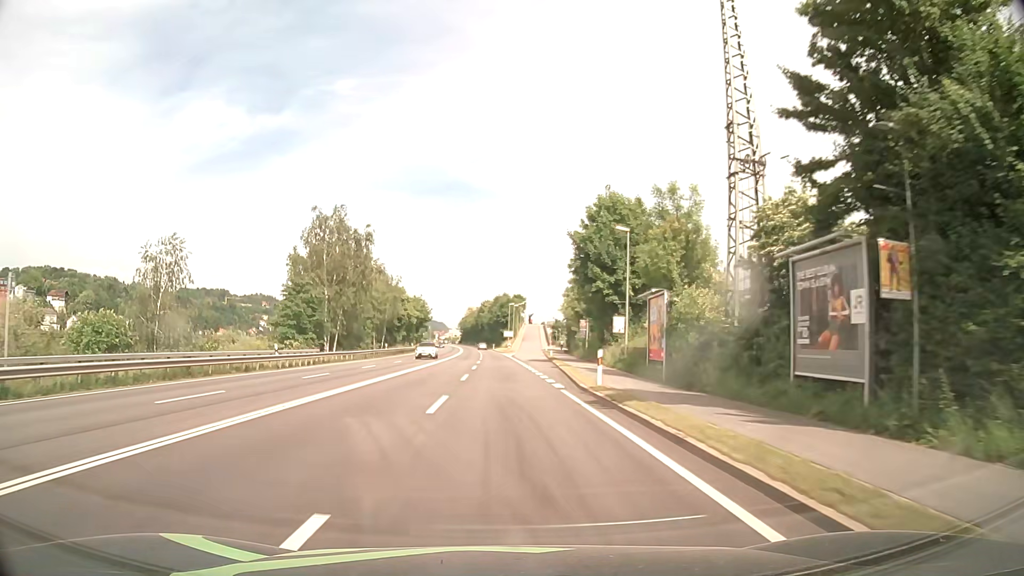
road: primary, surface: asphalt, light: Day
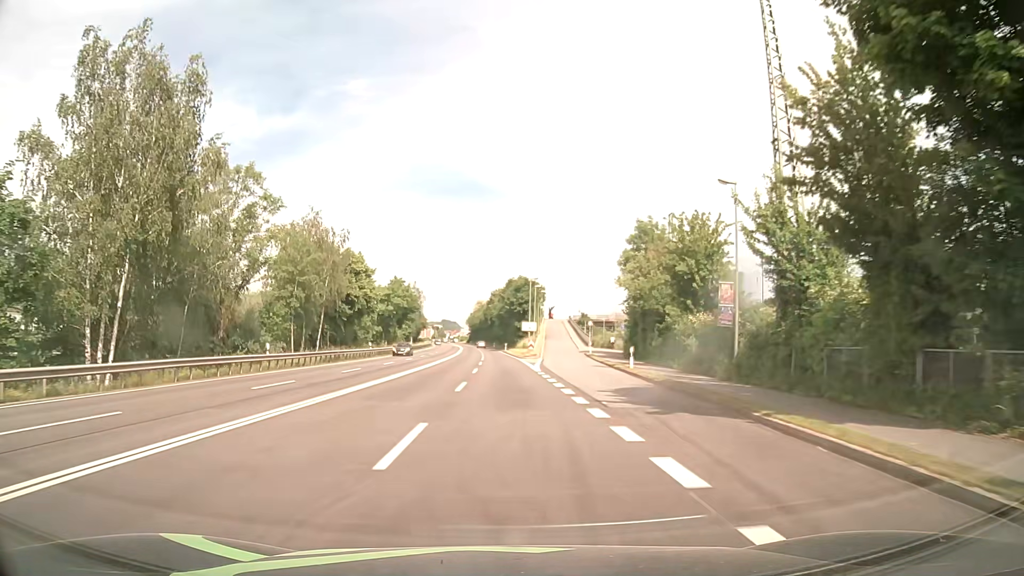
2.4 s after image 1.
(-0.6, +42.2) m; -1°
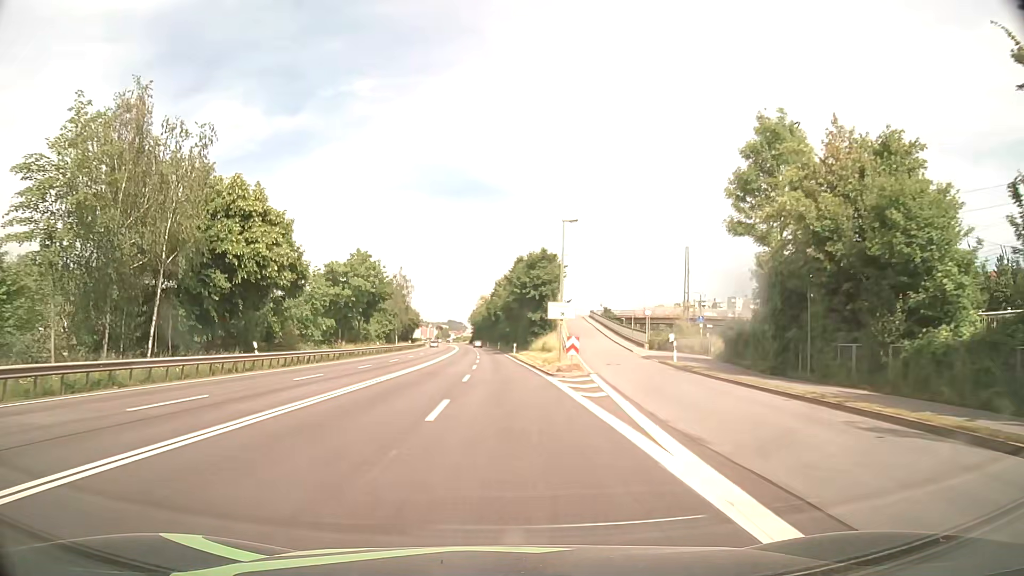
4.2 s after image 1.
(-0.2, +31.7) m; -1°
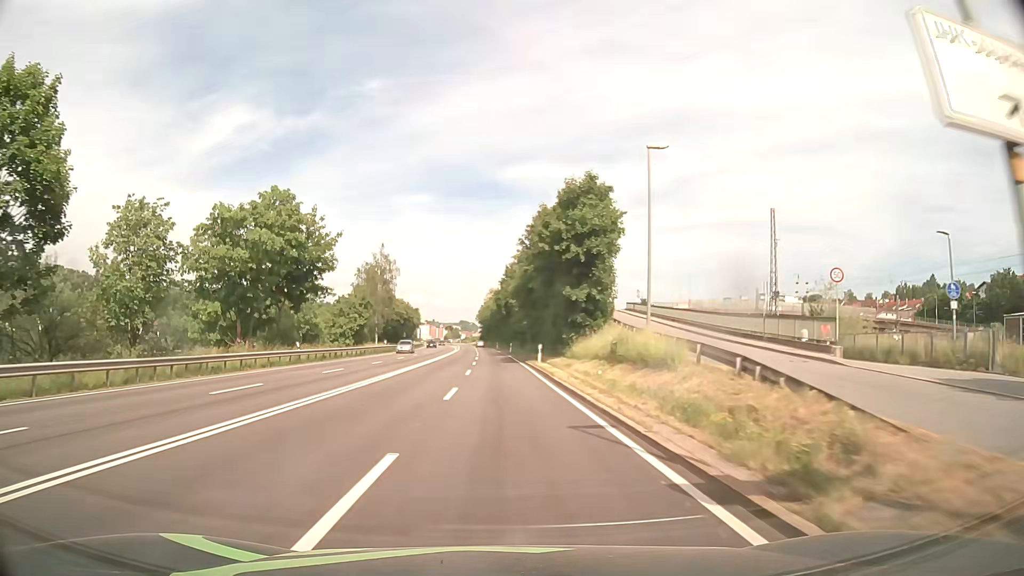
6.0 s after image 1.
(-0.2, +31.7) m; -1°
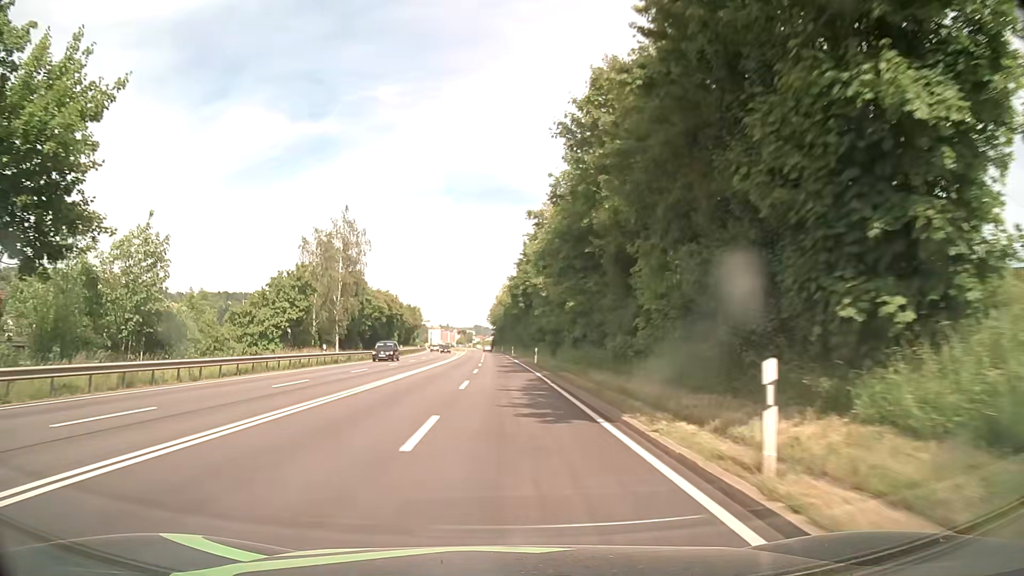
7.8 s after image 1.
(-0.4, +31.6) m; -1°
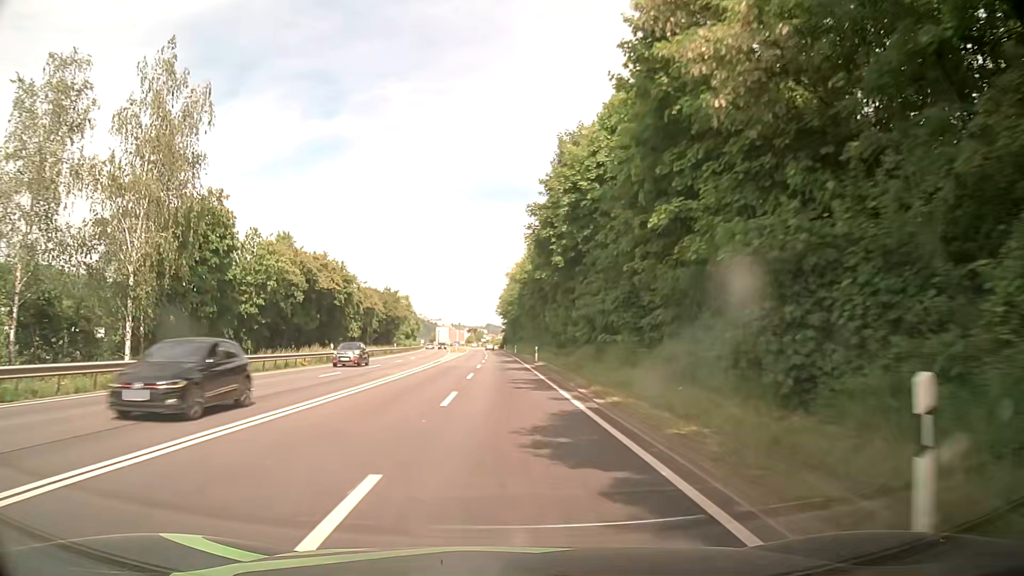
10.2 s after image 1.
(-0.4, +42.1) m; -1°
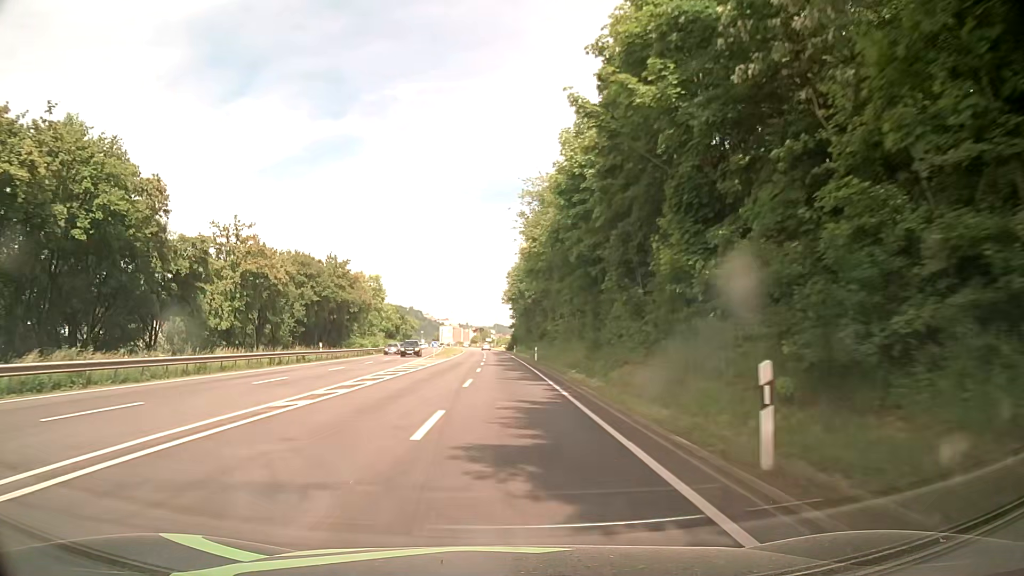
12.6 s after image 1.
(-0.3, +41.9) m; -1°
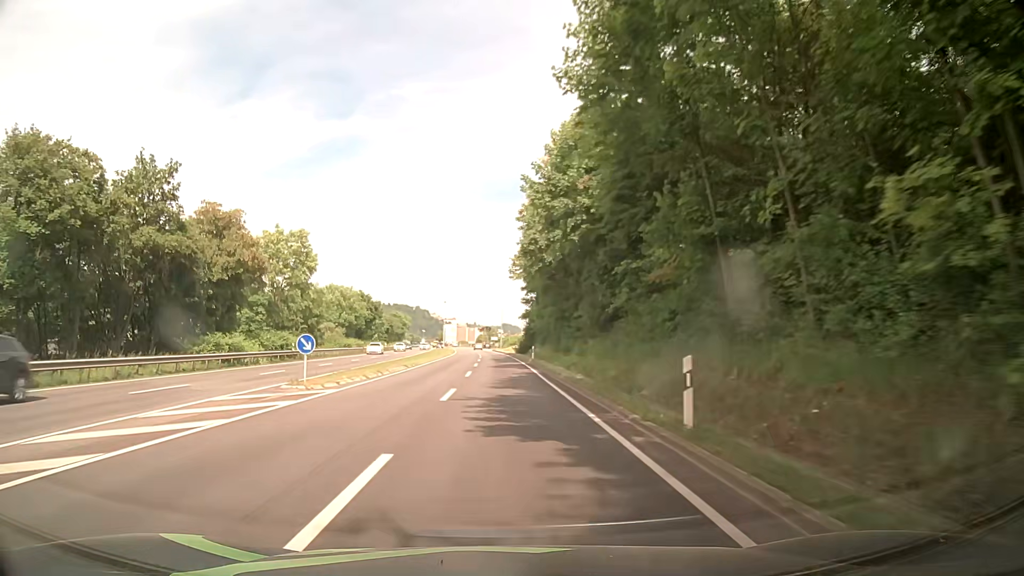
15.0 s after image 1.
(-0.1, +41.6) m; -1°
(0, +10) (0, +20) (0, +30) (-1, +40) (-1, +50) (-1, +60) (-2, +70) (-2, +80) (-2, +90) (-3, +100) m
